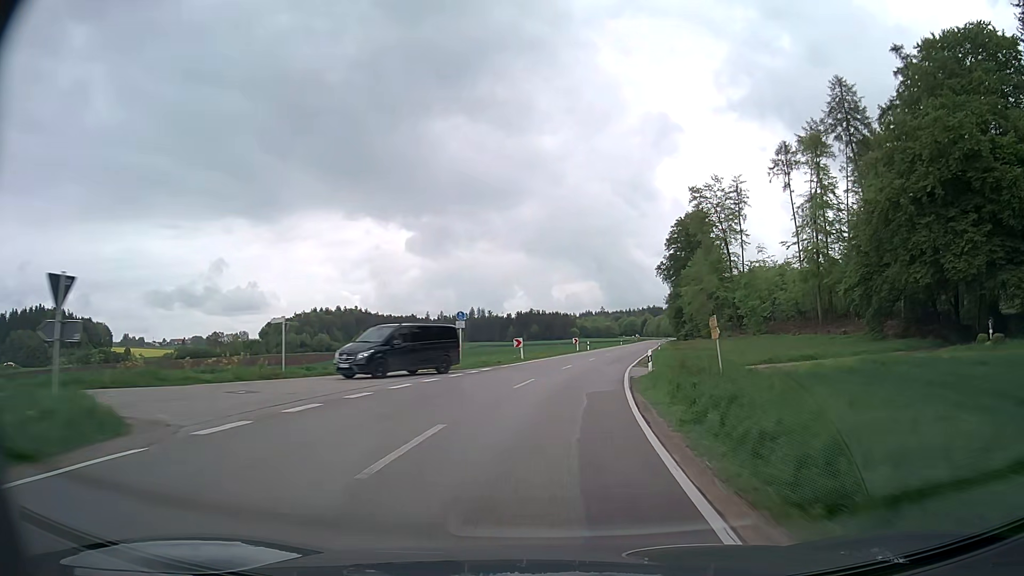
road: secondary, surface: asphalt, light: Day
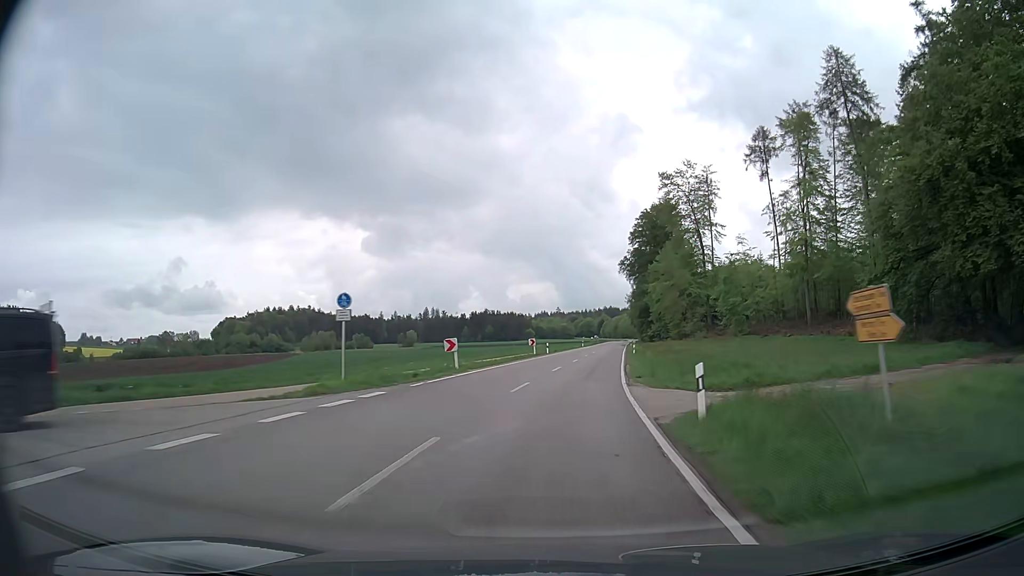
(+0.4, +13.2) m; +4°
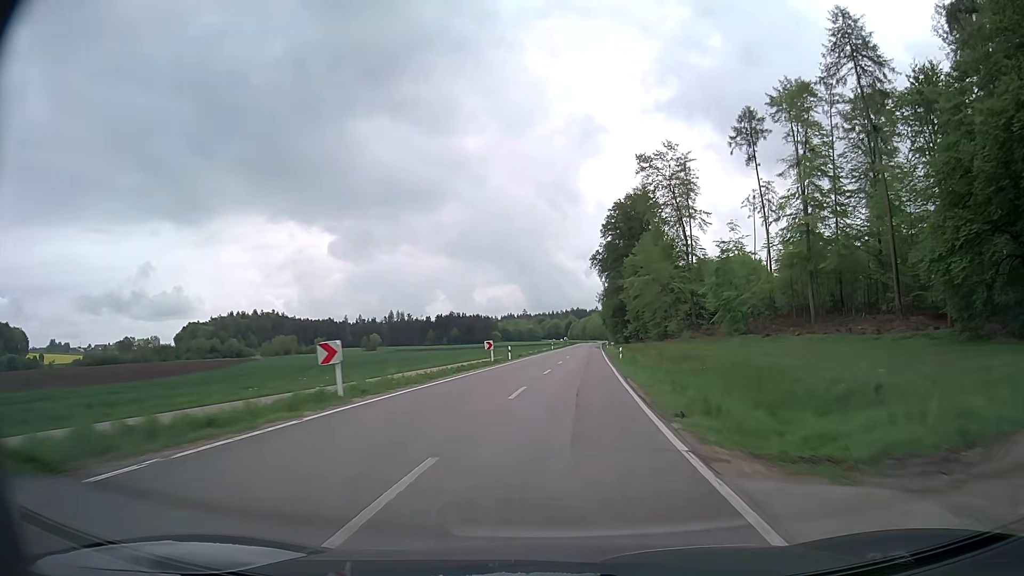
(+0.4, +13.4) m; +3°
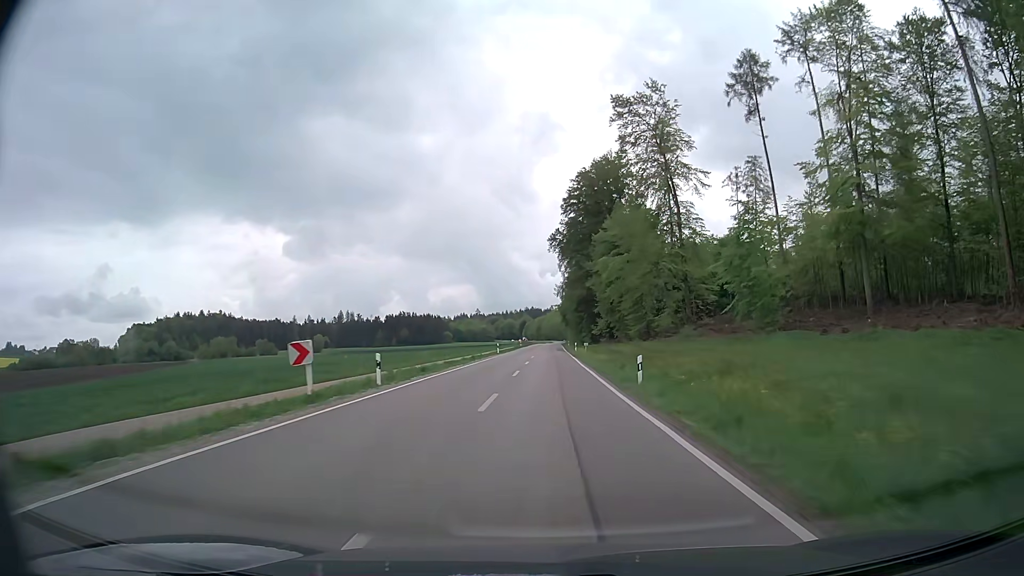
(+1.2, +27.5) m; +4°
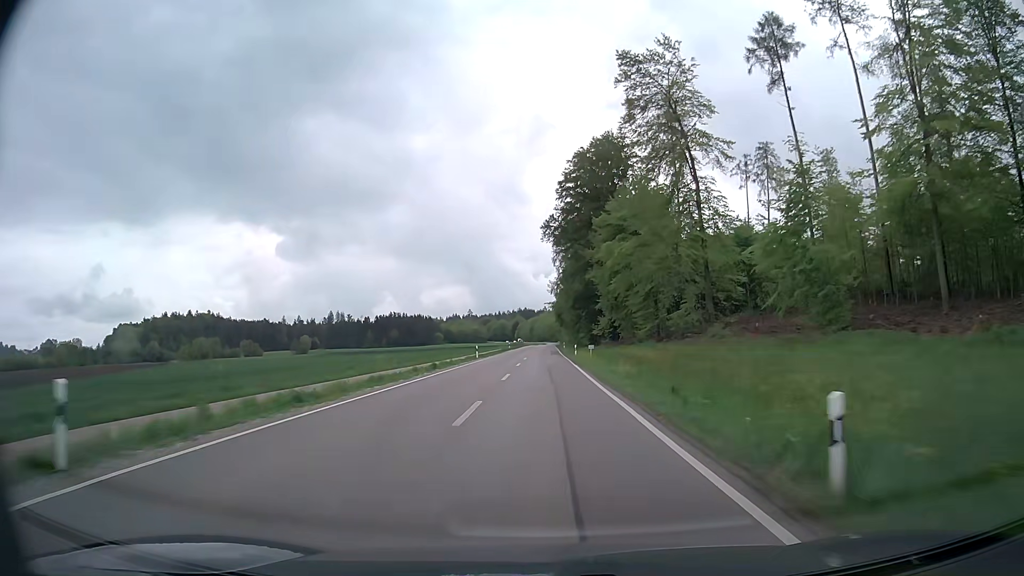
(+0.1, +14.2) m; +1°
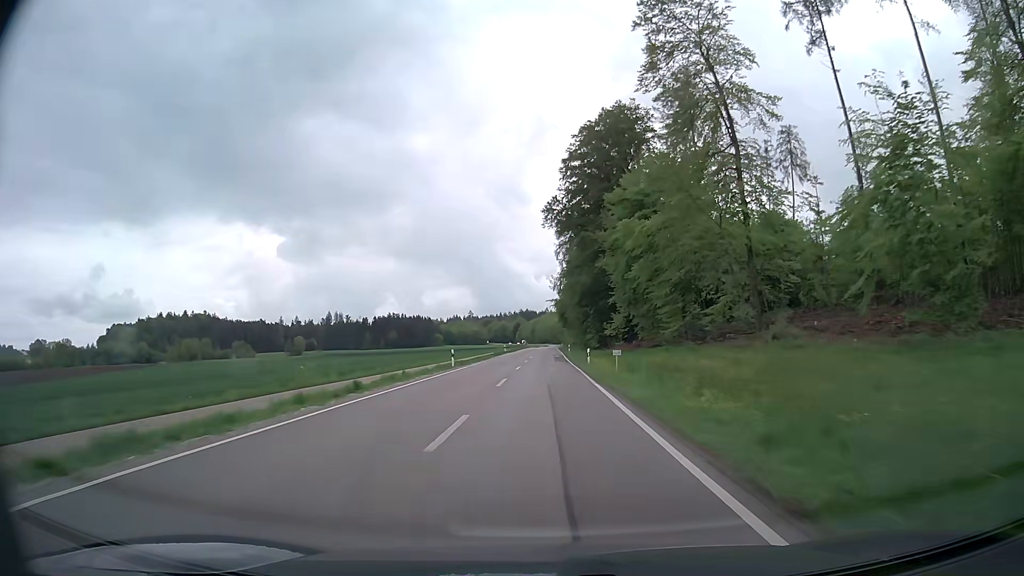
(0.0, +14.5) m; 0°
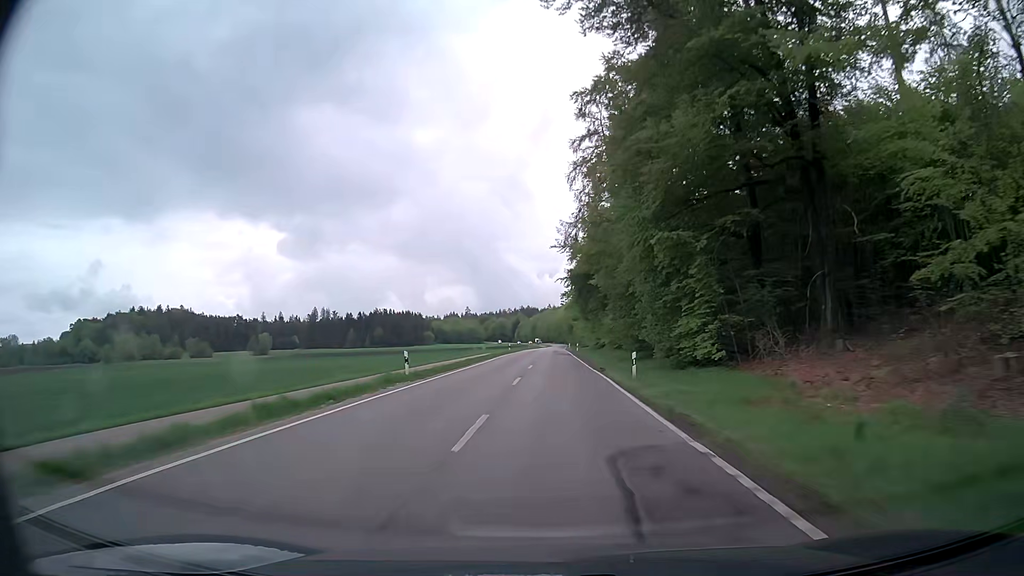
(-0.3, +60.6) m; 0°
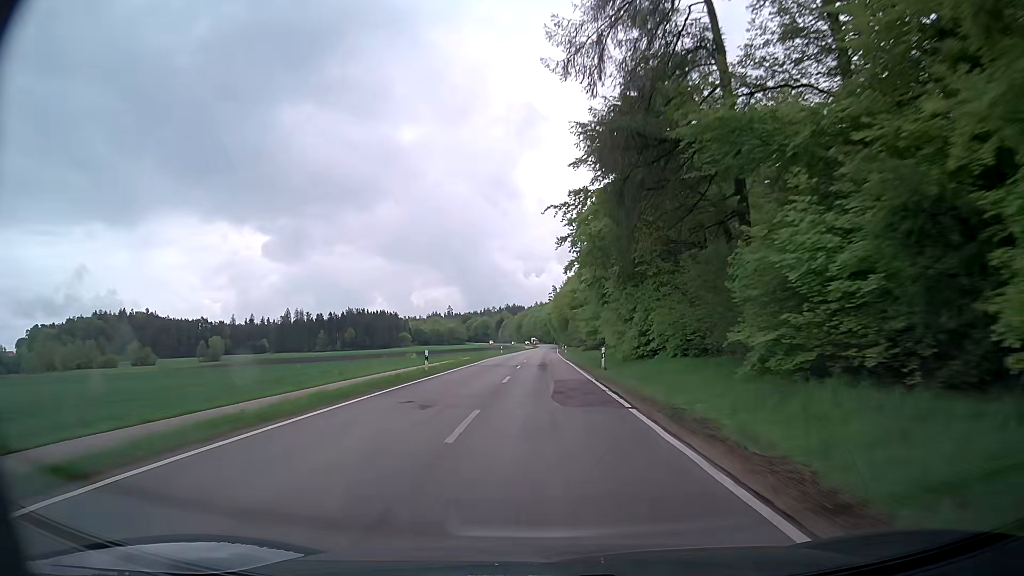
(+0.4, +47.4) m; +1°
(0, +10) (0, +20) (0, +30) (0, +40) (0, +50) (0, +60) (0, +70) (0, +80) (0, +90) (0, +100) m
